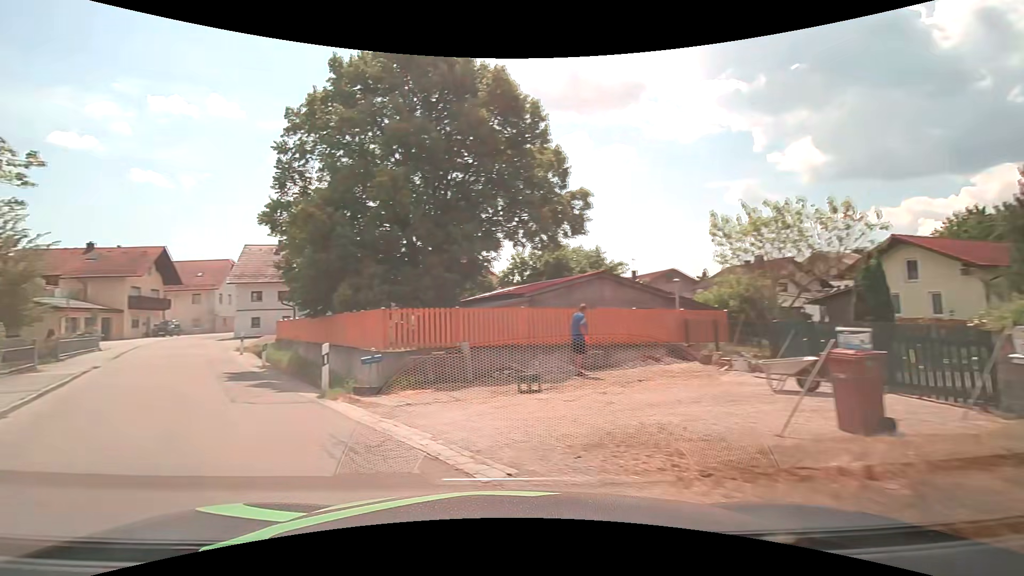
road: tertiary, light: Day
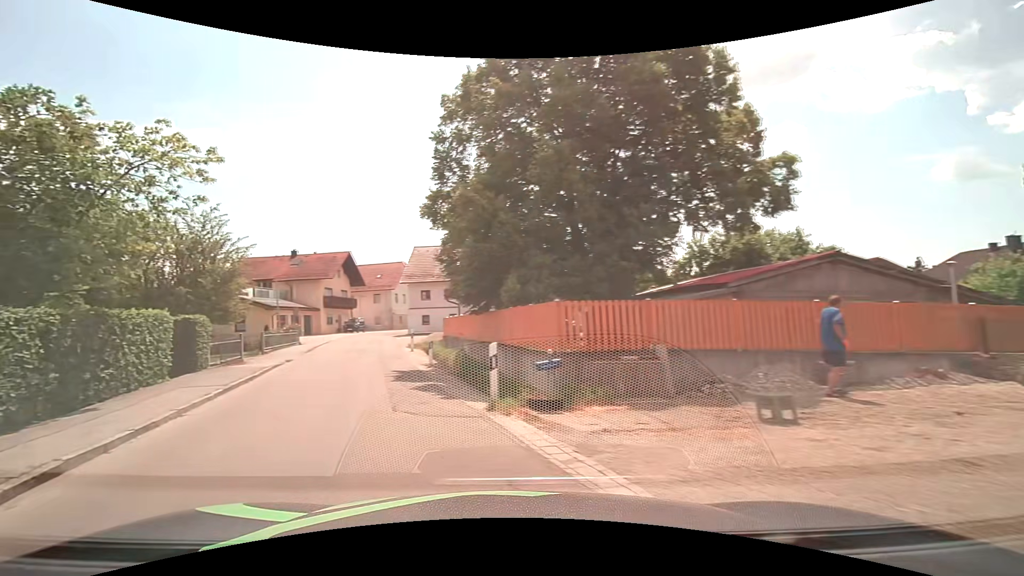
(-0.4, +2.6) m; -17°
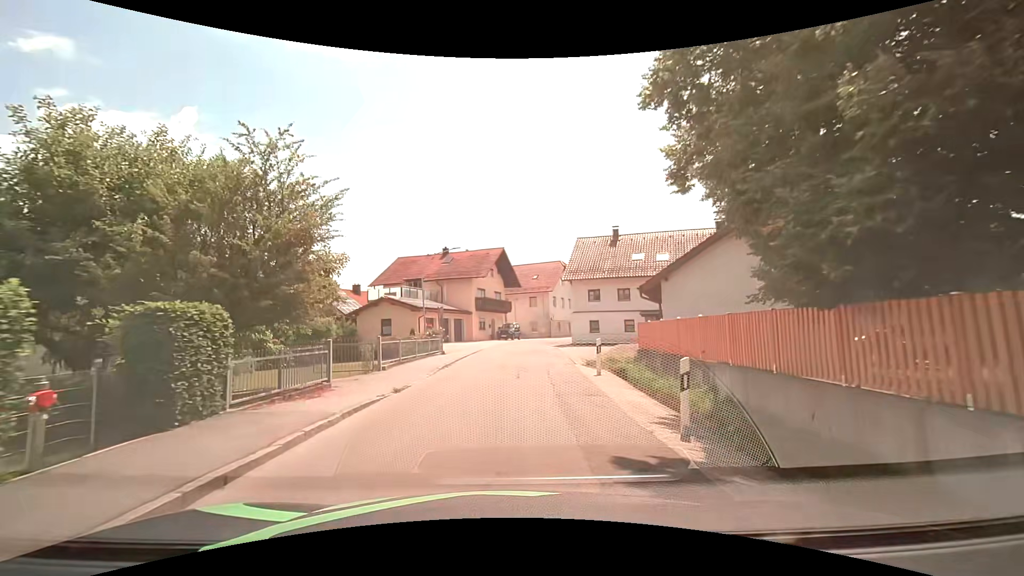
(-2.7, +9.9) m; -19°
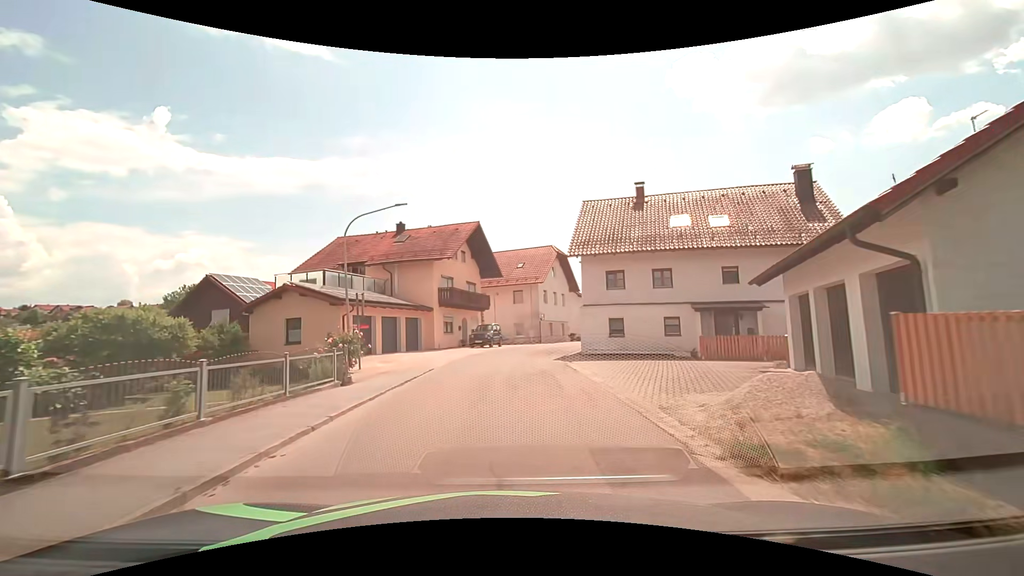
(+0.2, +13.9) m; +2°
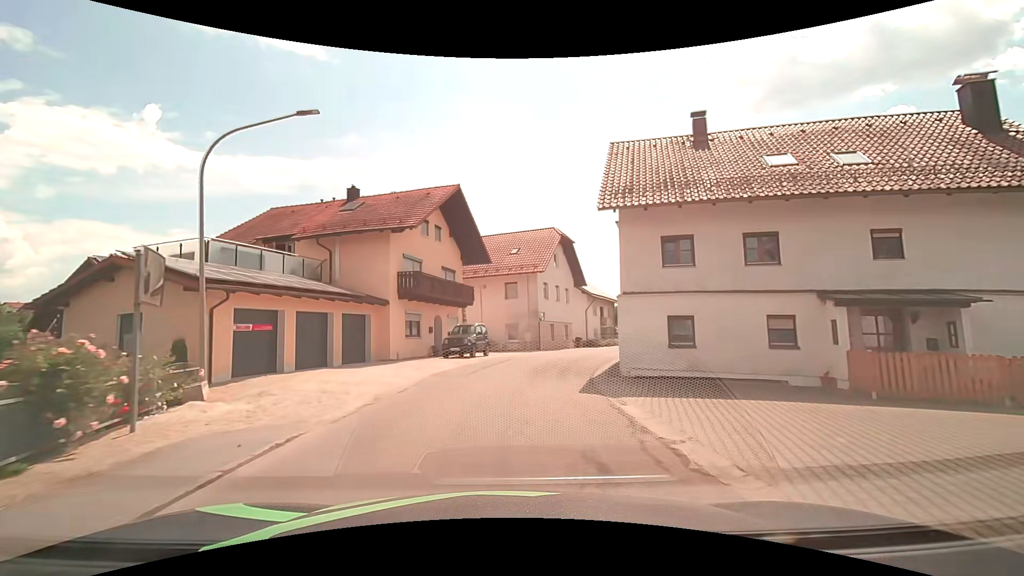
(+0.1, +10.3) m; +1°
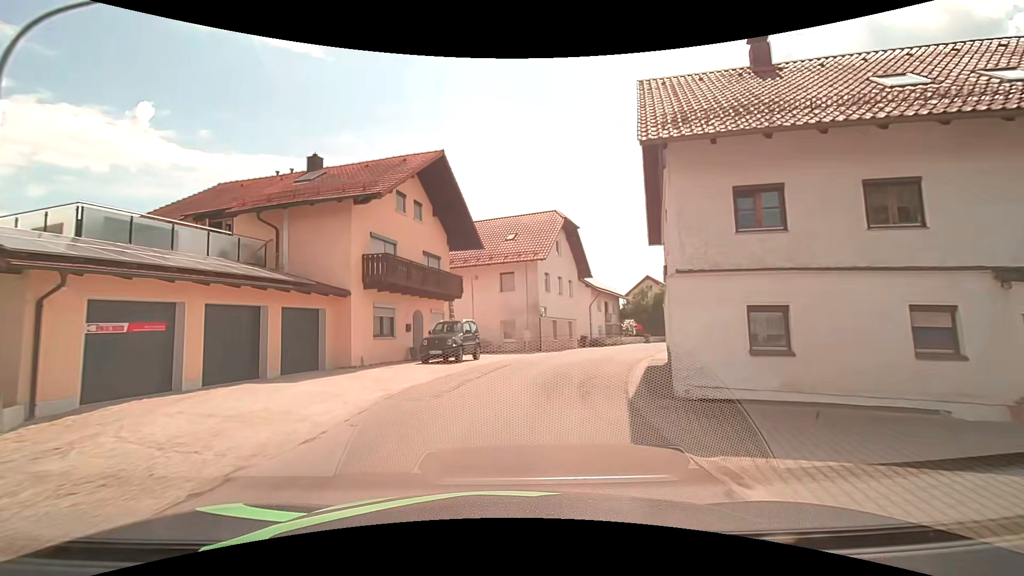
(0.0, +5.1) m; 0°
